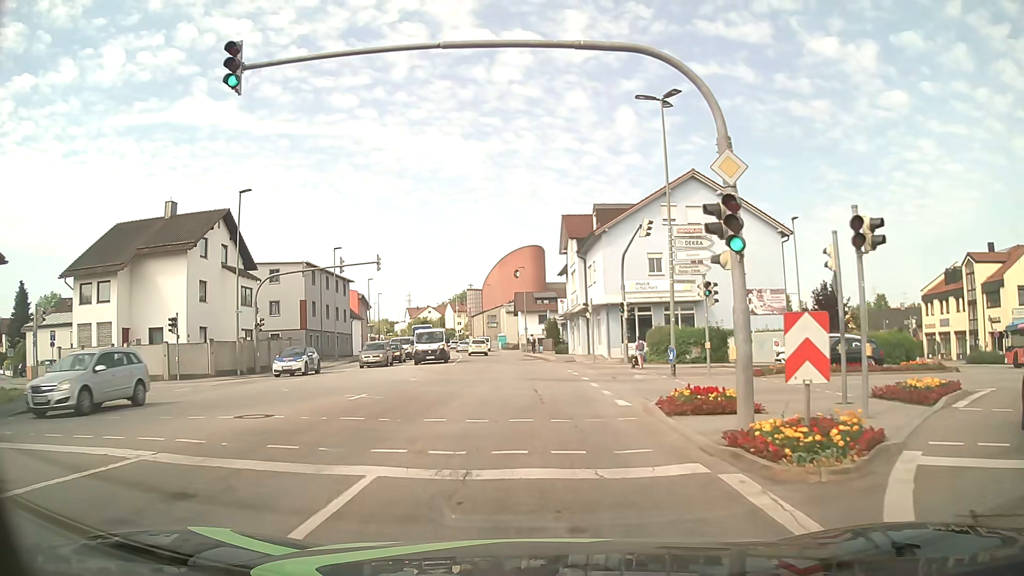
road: tertiary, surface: asphalt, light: Day
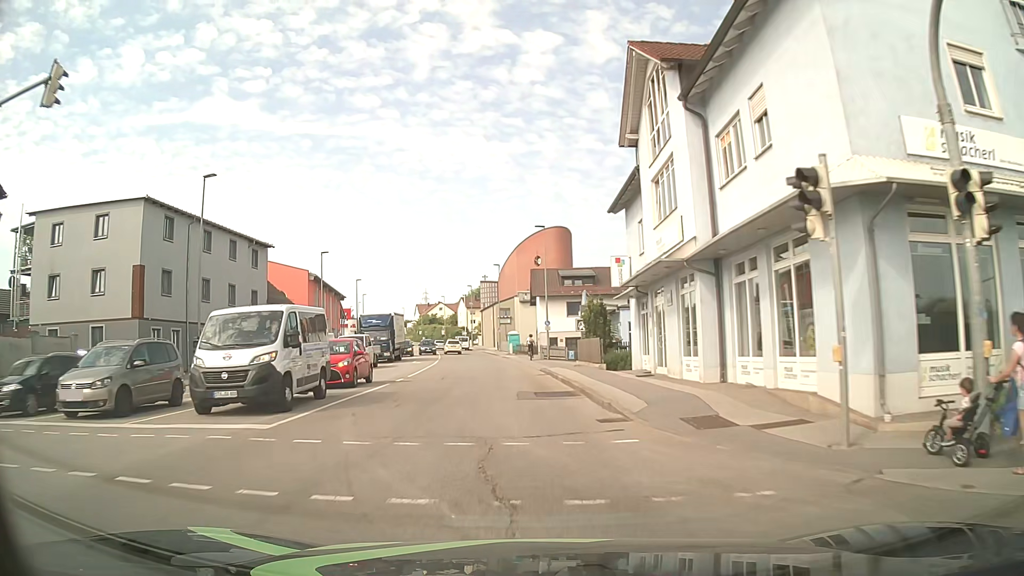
(-0.2, +29.6) m; -2°
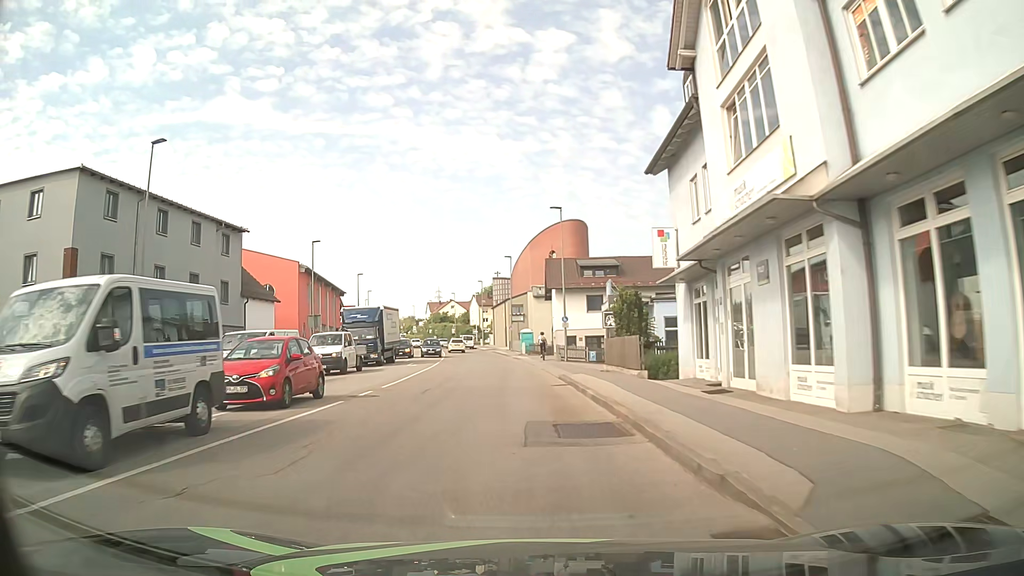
(-0.1, +6.8) m; -2°
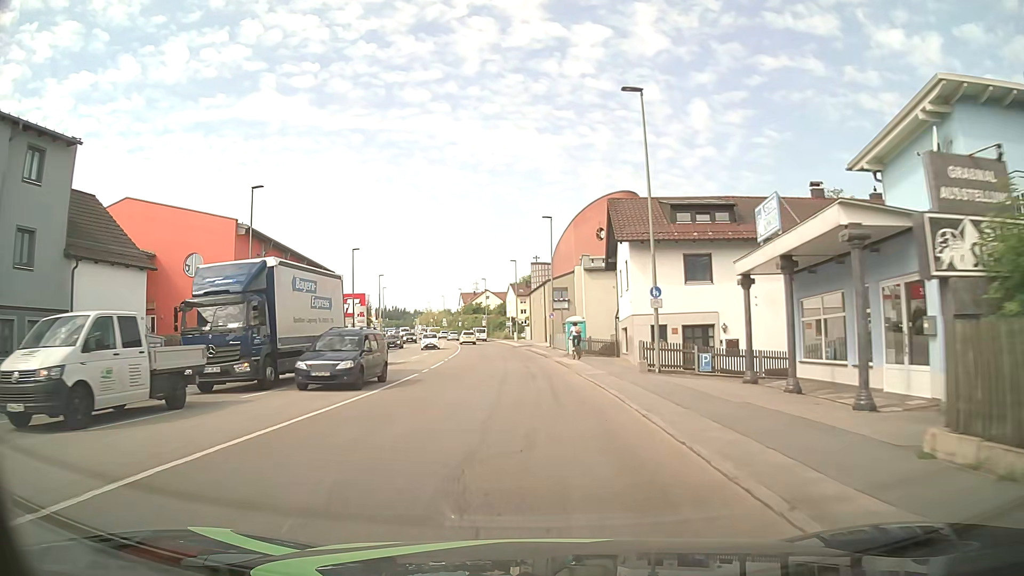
(-0.5, +20.9) m; -3°
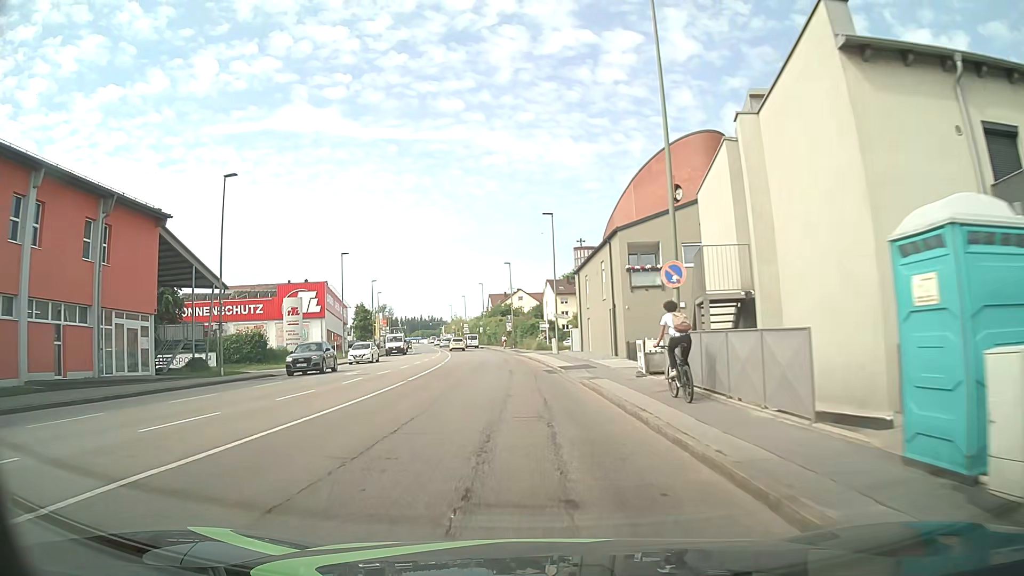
(-1.0, +36.9) m; -3°
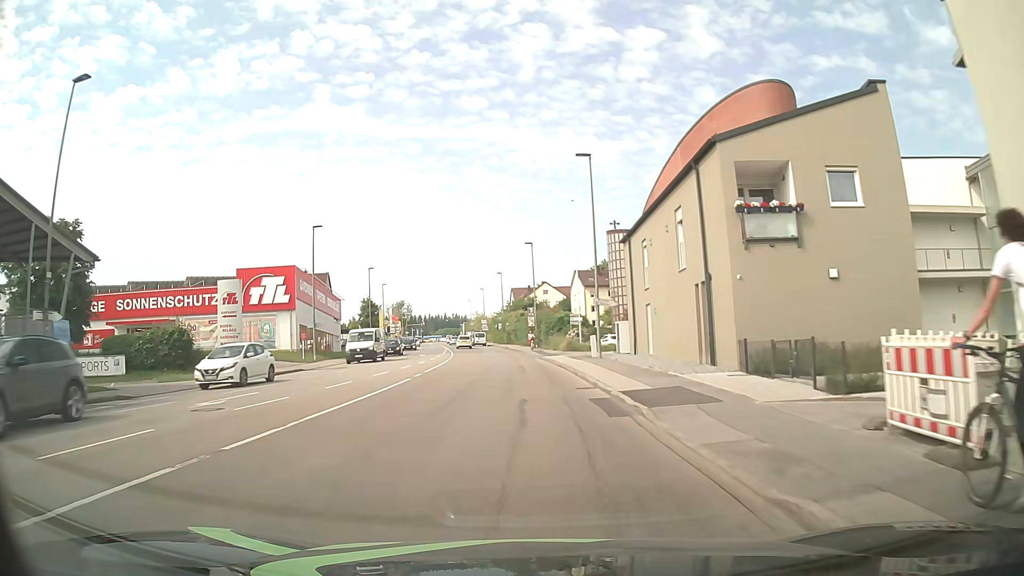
(-0.3, +15.6) m; -3°
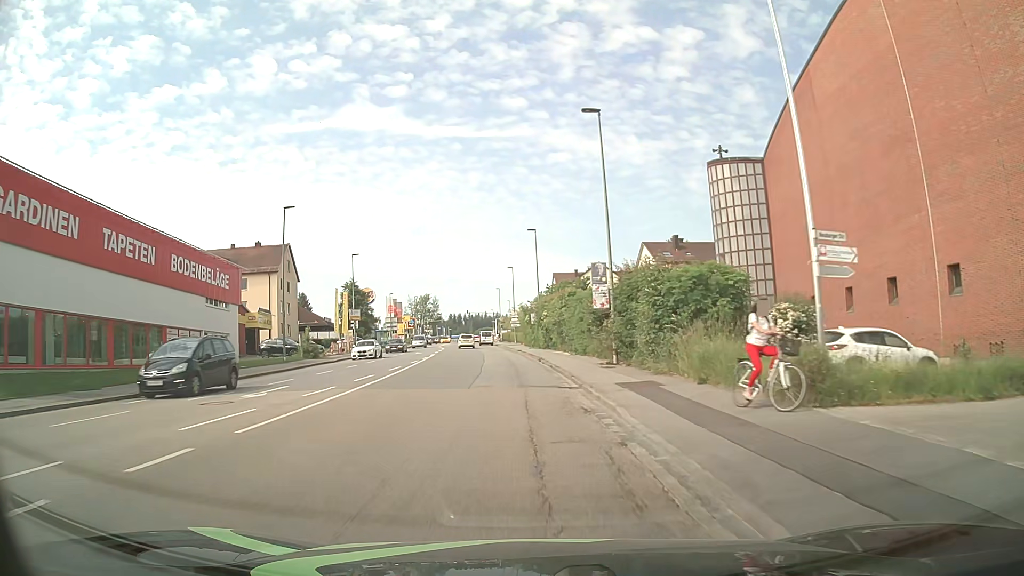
(-1.1, +39.9) m; -3°
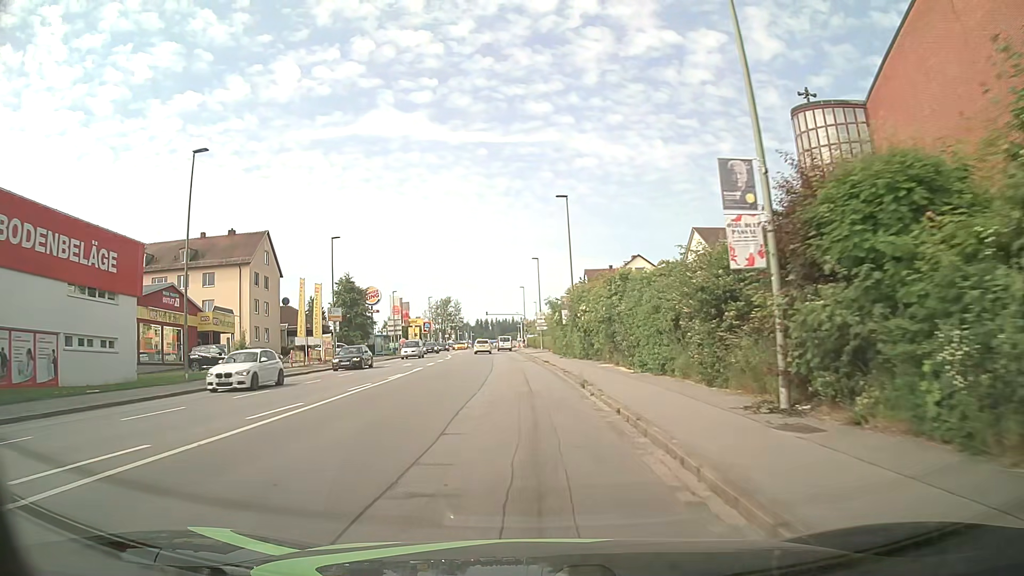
(-0.3, +16.0) m; -3°
